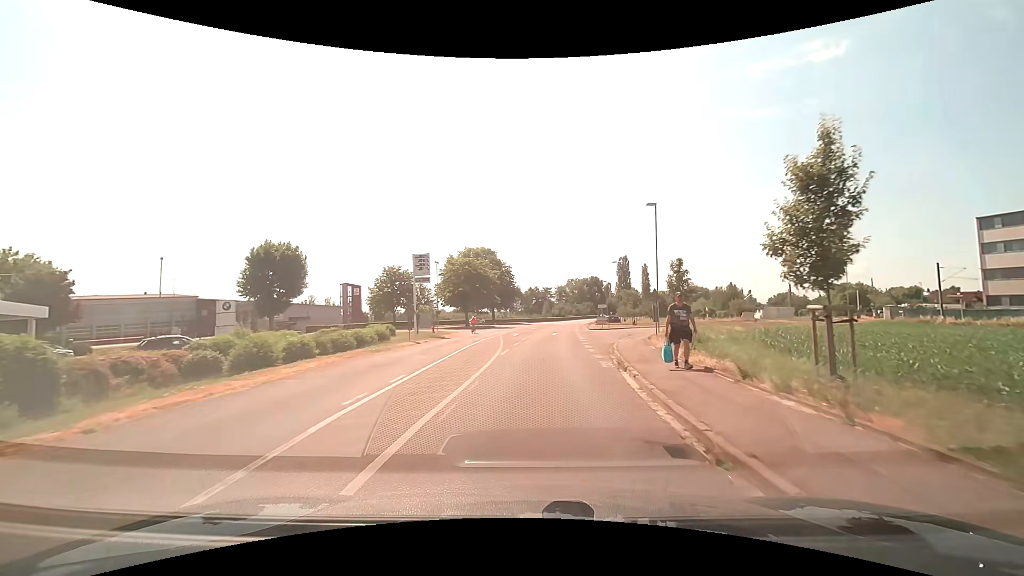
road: secondary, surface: asphalt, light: Day
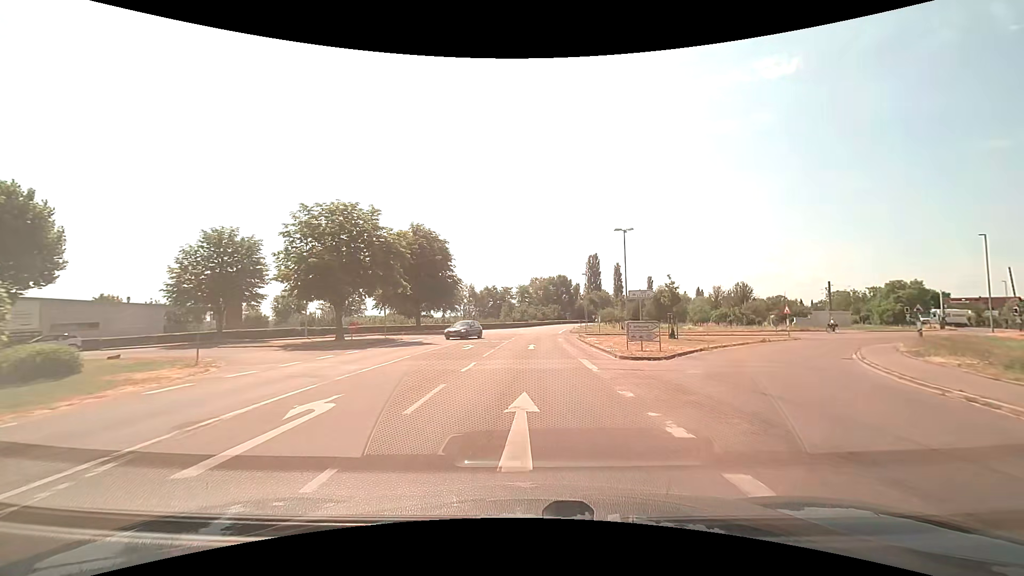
(+1.5, +35.6) m; +4°
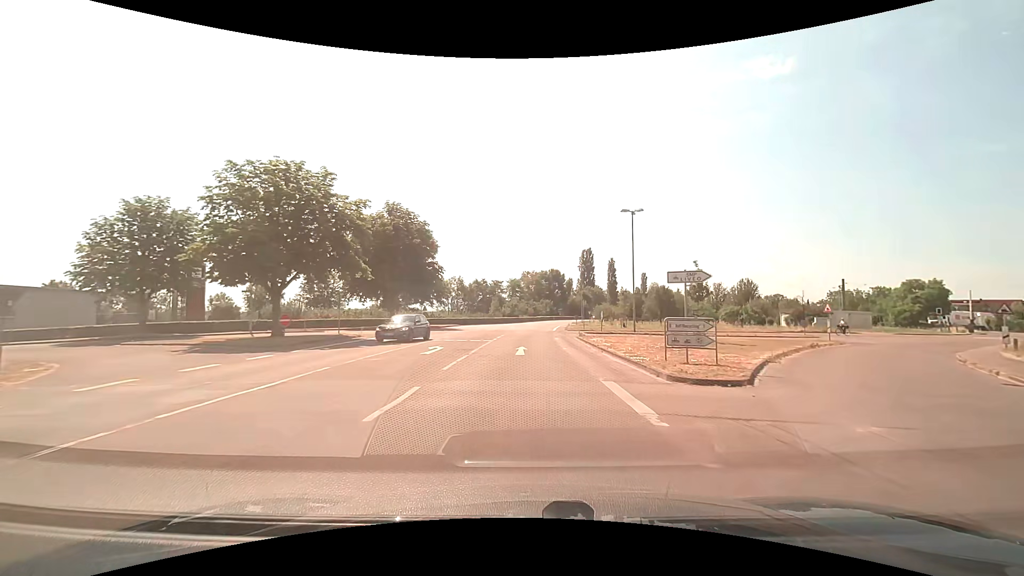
(+0.1, +7.4) m; +1°
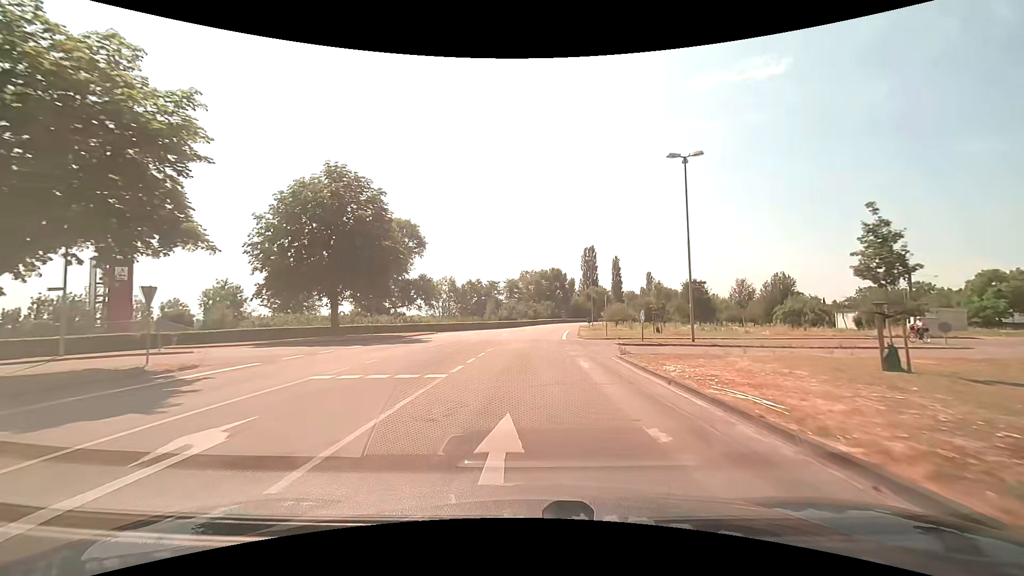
(0.0, +15.2) m; 0°
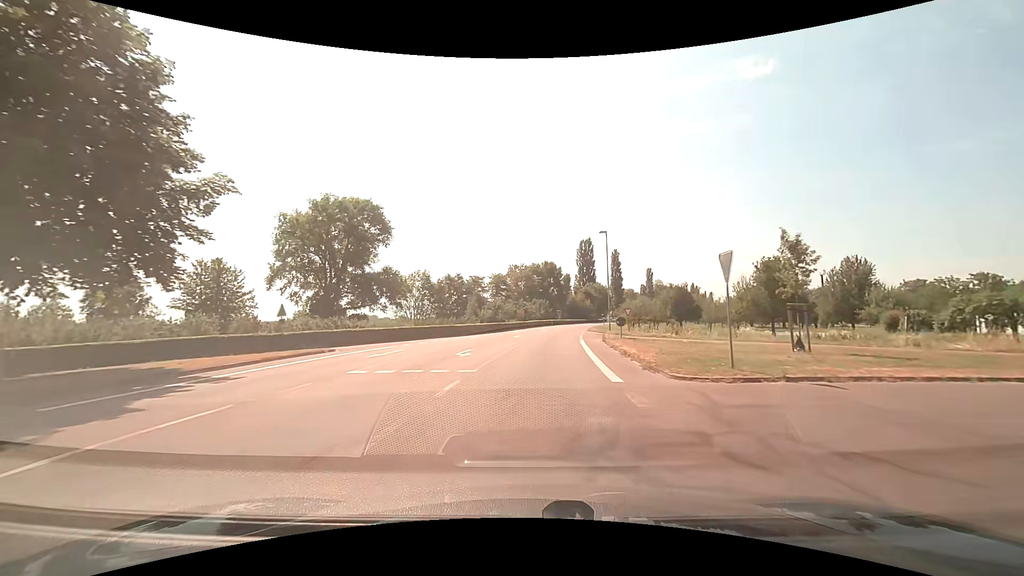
(+0.2, +23.4) m; +1°
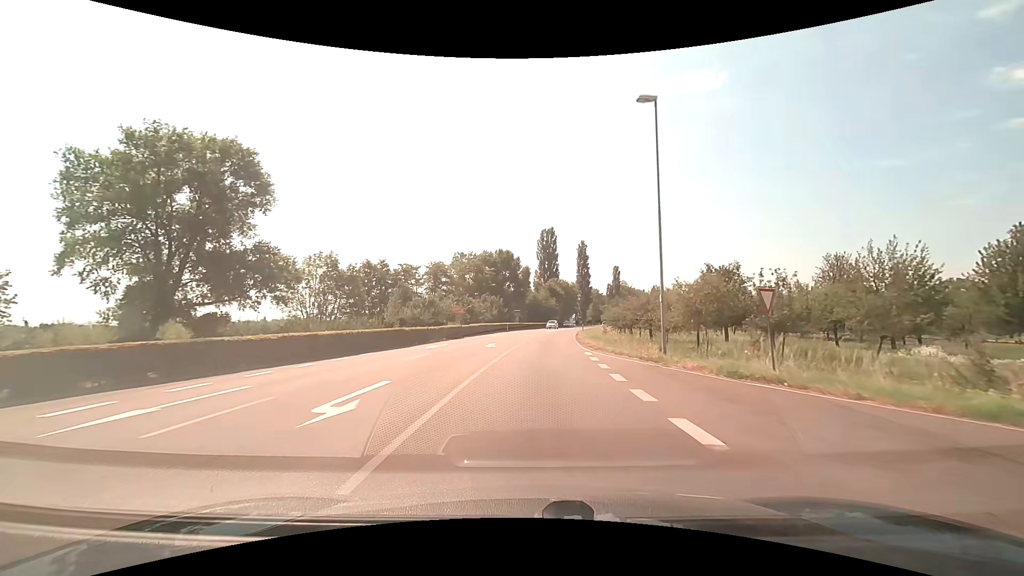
(+1.1, +32.3) m; +5°
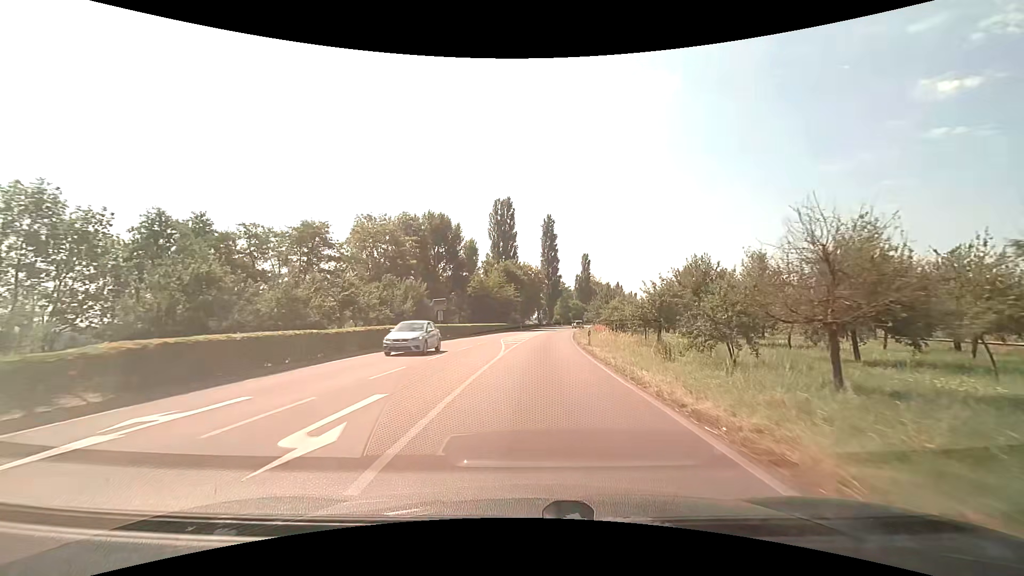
(+1.8, +42.1) m; +5°
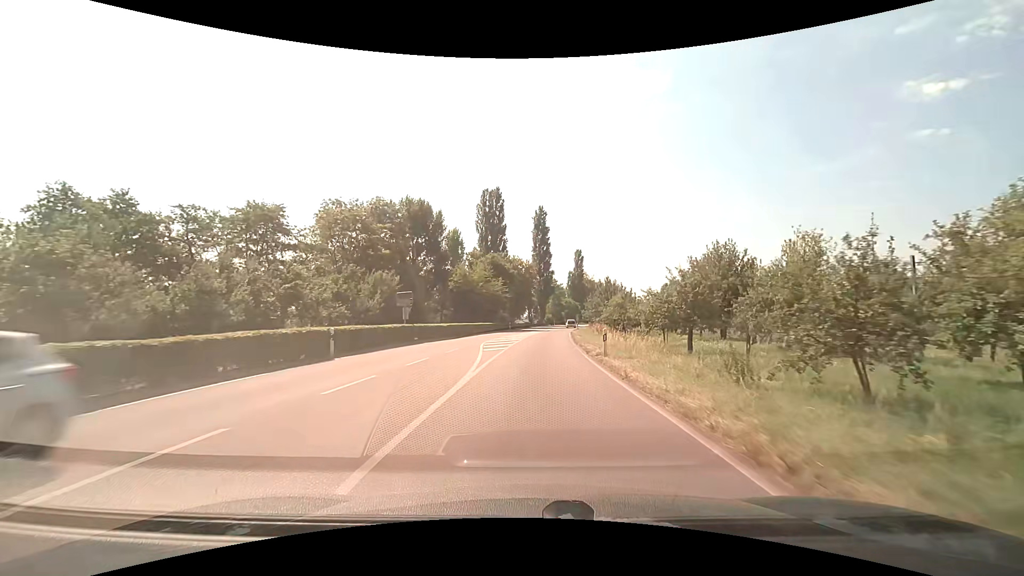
(+0.1, +8.6) m; +1°
(0, +10) (0, +20) (+1, +30) (+1, +40) (+2, +50) (+3, +60) (+4, +70) (+5, +80) (+7, +90) (+8, +100) m
